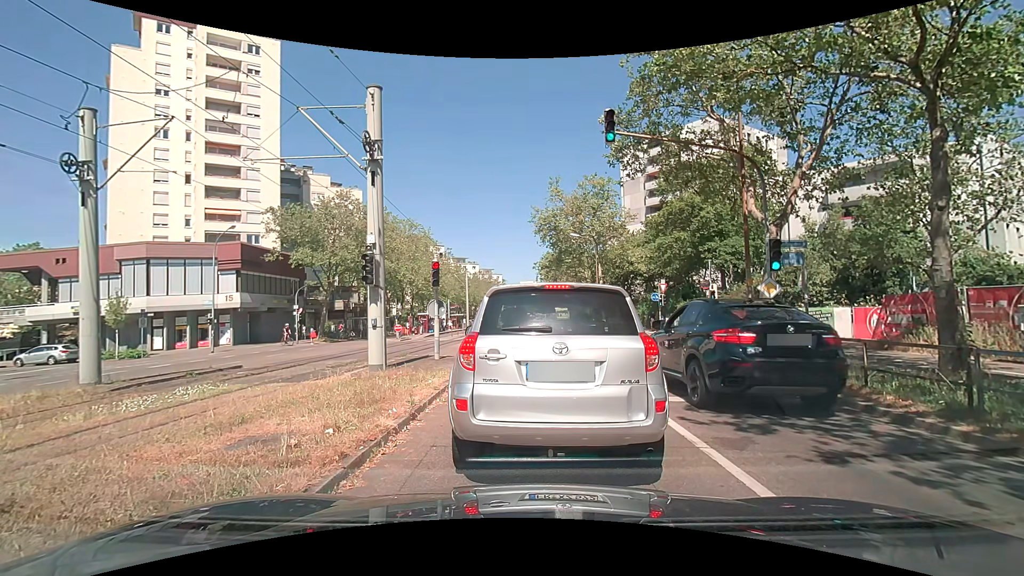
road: tertiary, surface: asphalt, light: Day
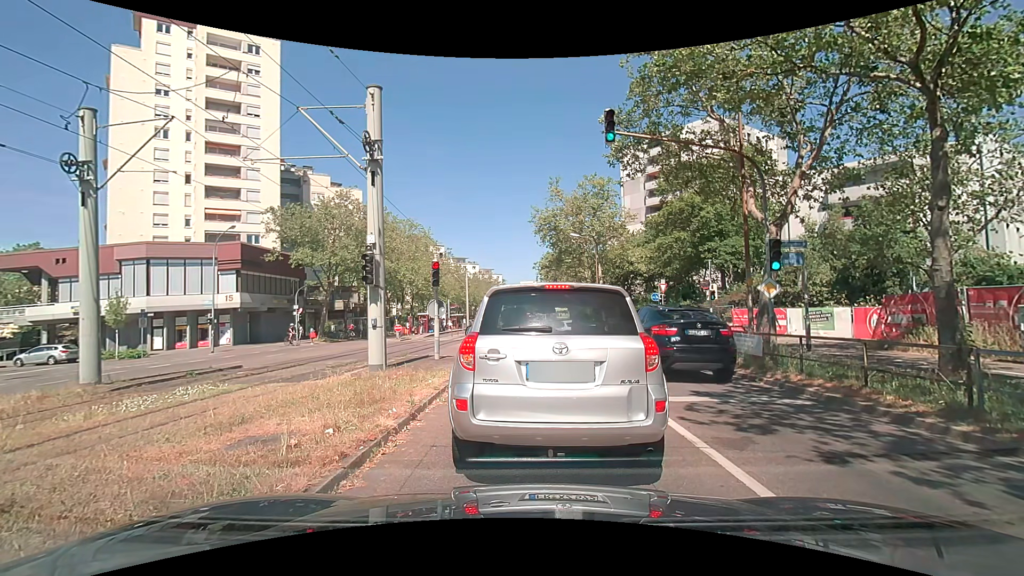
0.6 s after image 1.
(0.0, 0.0) m; 0°
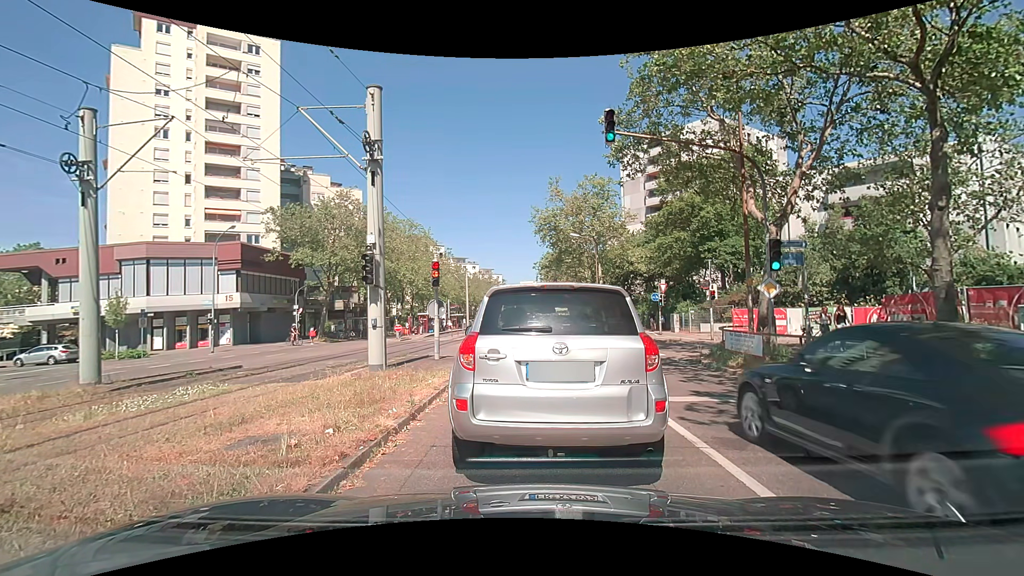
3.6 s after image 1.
(0.0, 0.0) m; 0°
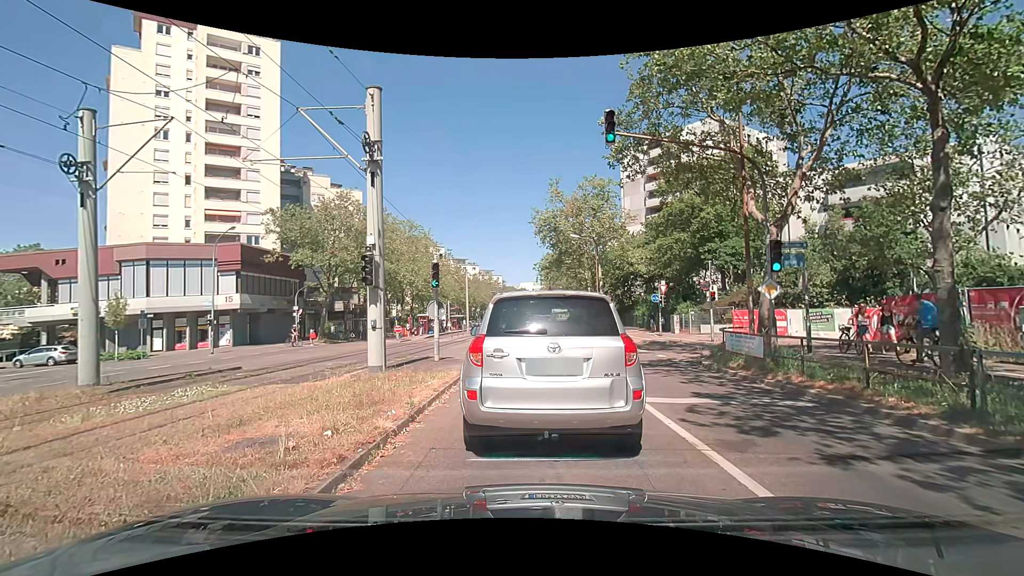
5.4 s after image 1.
(0.0, 0.0) m; 0°
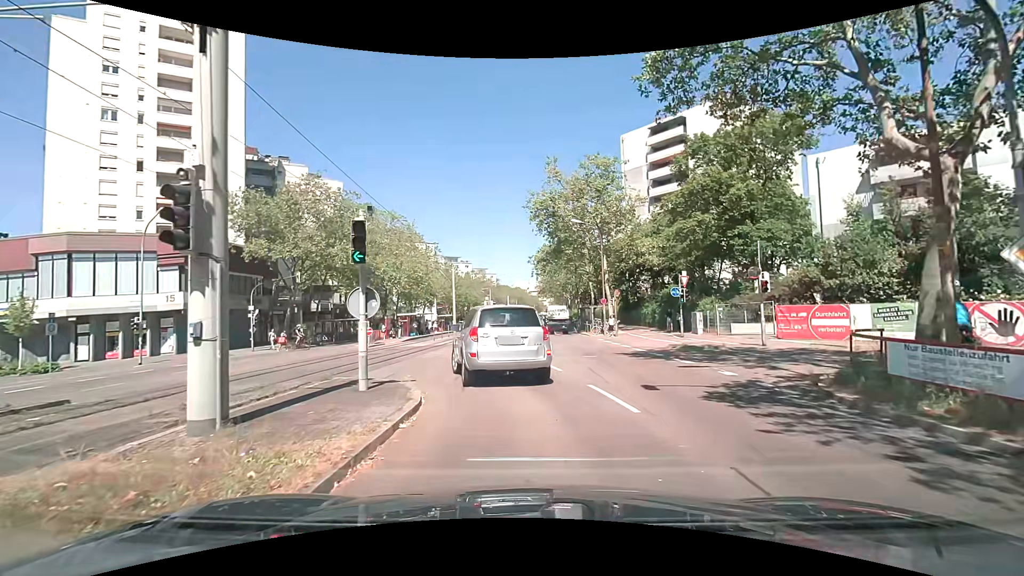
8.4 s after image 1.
(+0.1, +7.0) m; +2°
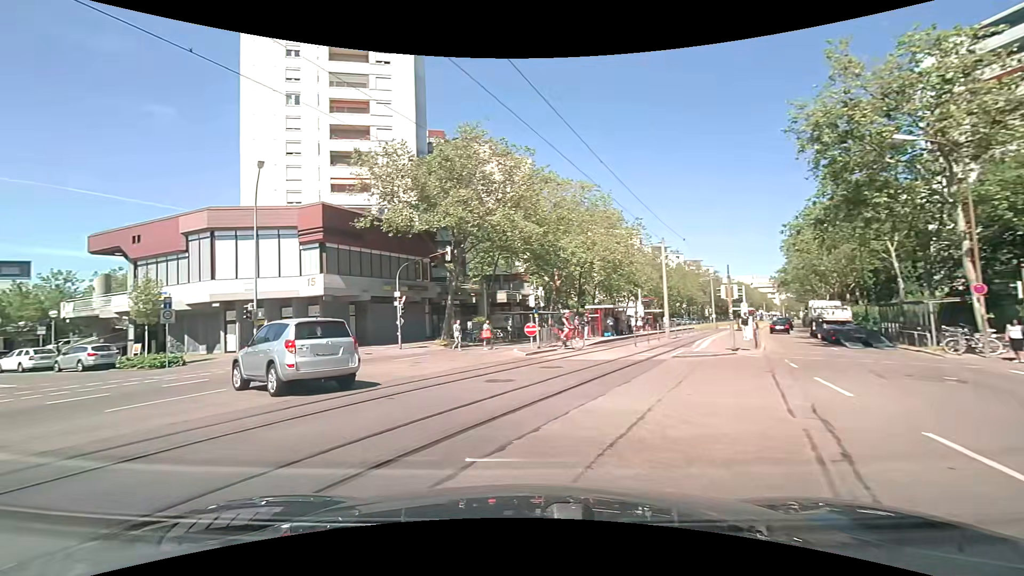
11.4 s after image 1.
(-1.8, +14.3) m; -24°
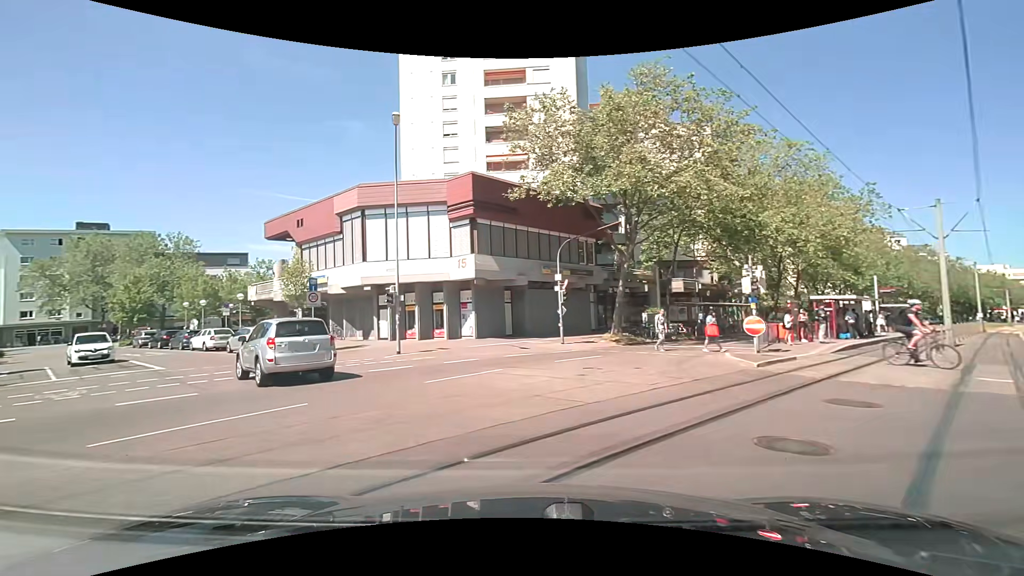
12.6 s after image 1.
(-1.2, +6.2) m; -18°
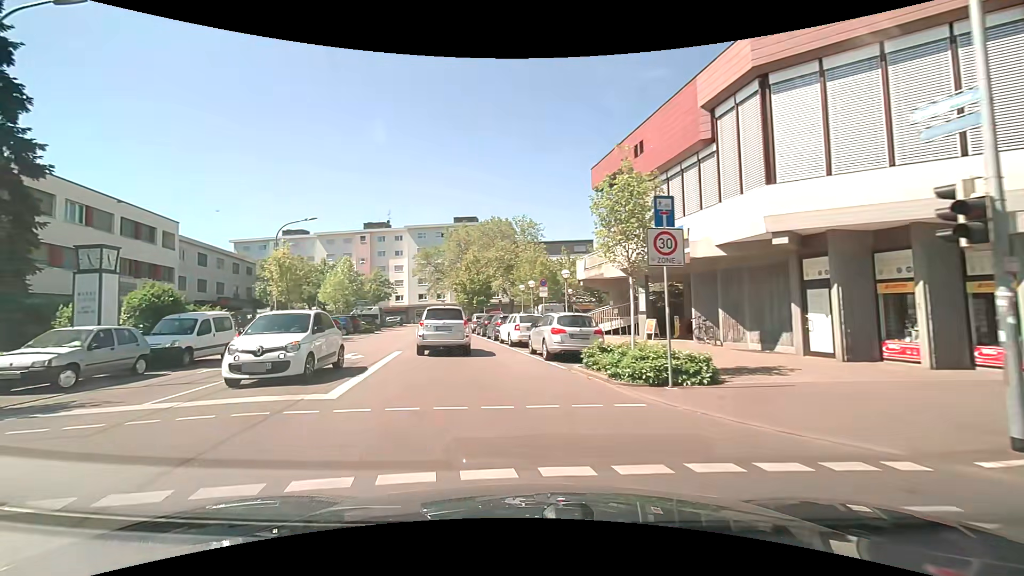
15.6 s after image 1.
(-5.4, +15.0) m; -38°
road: residential
